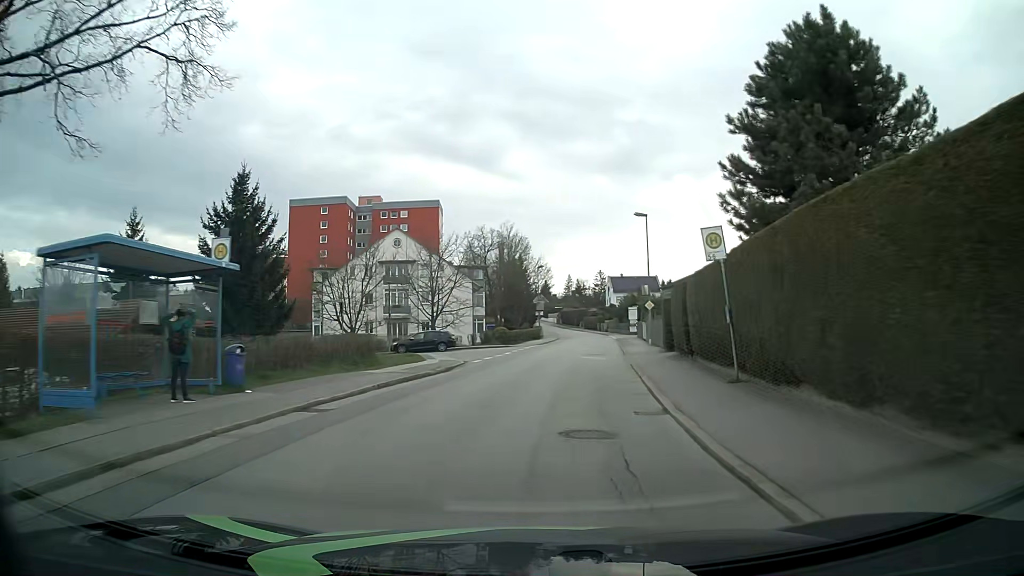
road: residential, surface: asphalt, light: Day
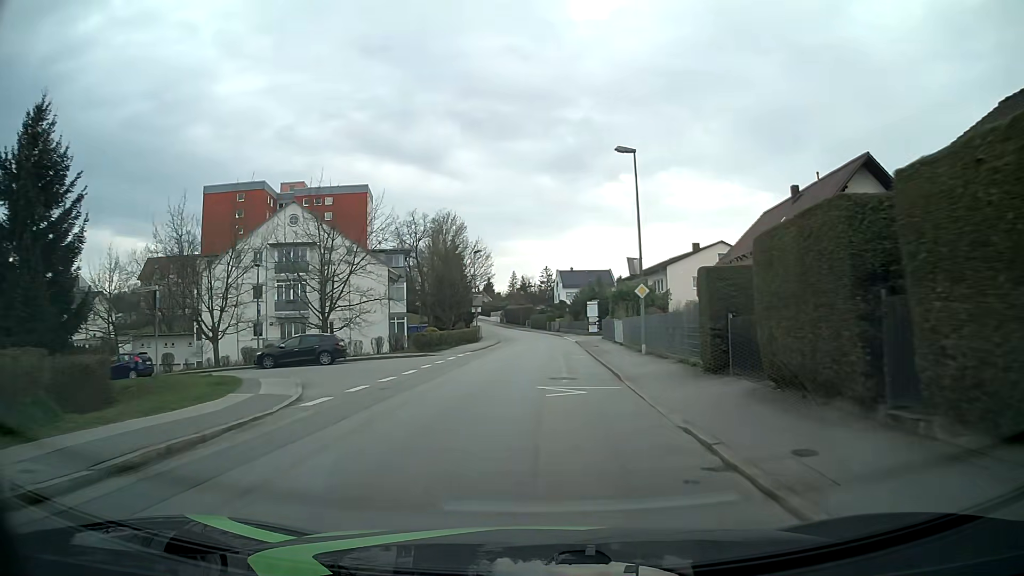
(+0.7, +15.2) m; +4°
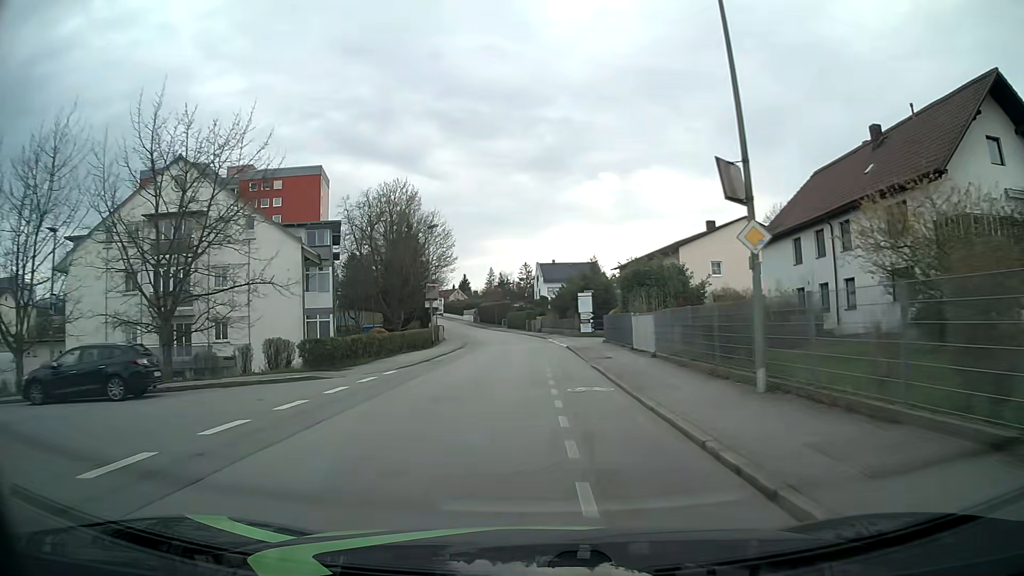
(+0.4, +15.3) m; +2°
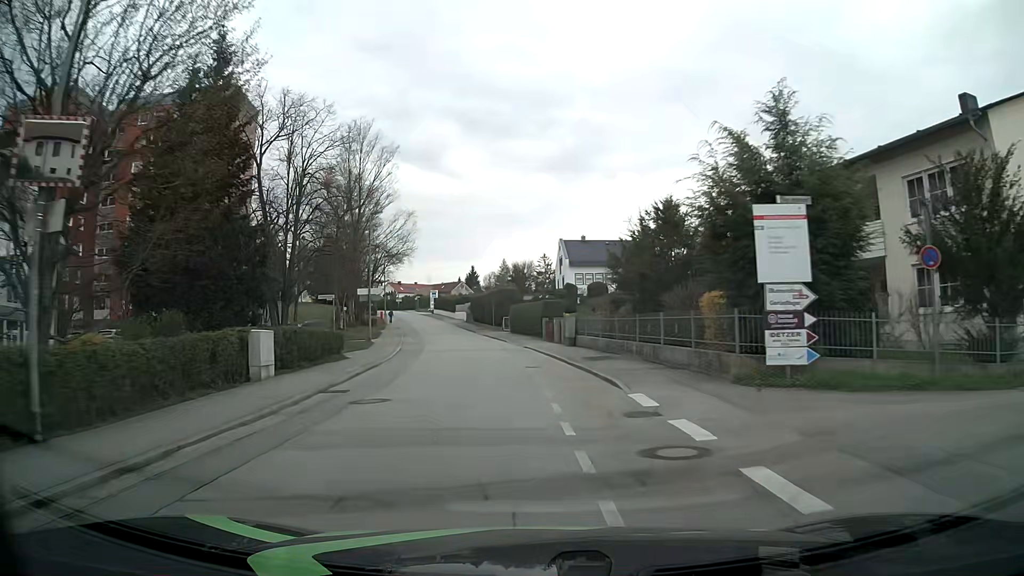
(-0.4, +38.4) m; -1°
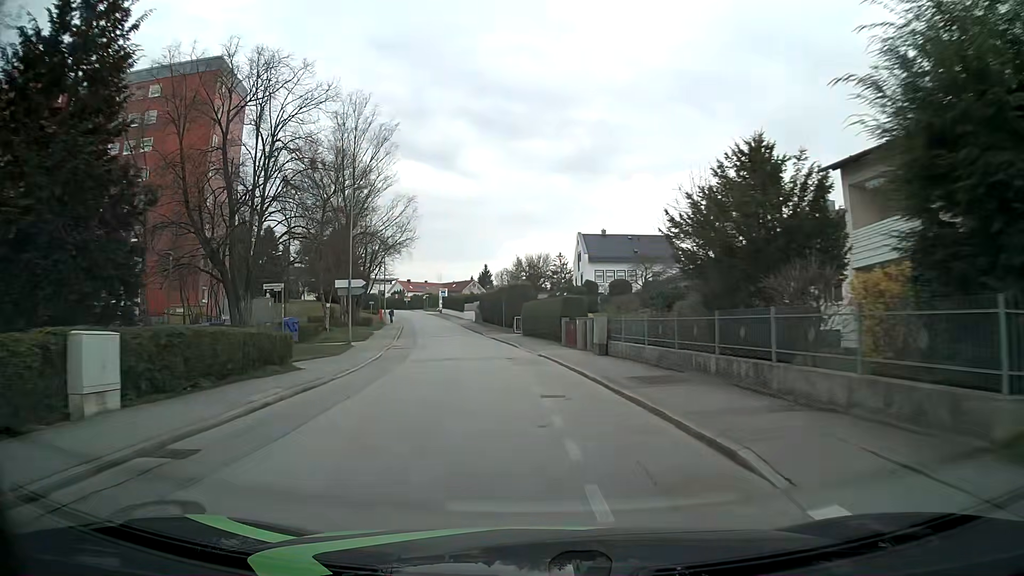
(-0.1, +7.7) m; -1°
